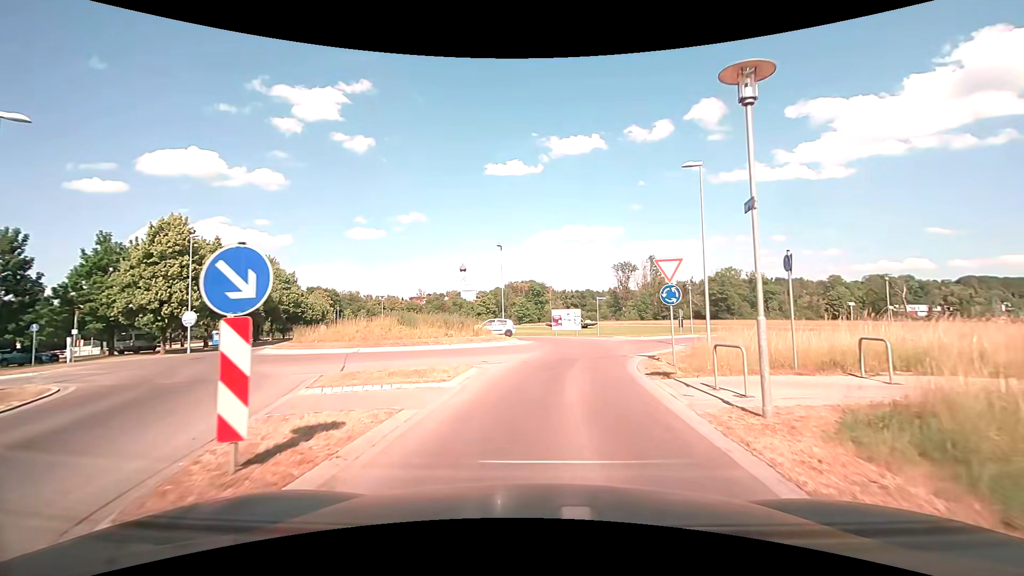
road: tertiary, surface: asphalt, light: Day
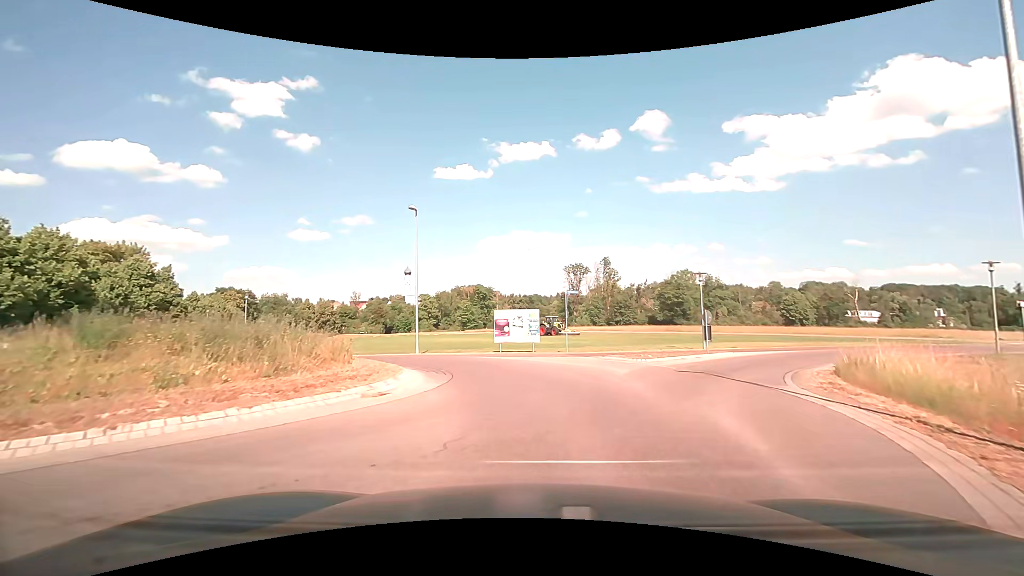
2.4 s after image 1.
(+0.6, +16.1) m; +6°
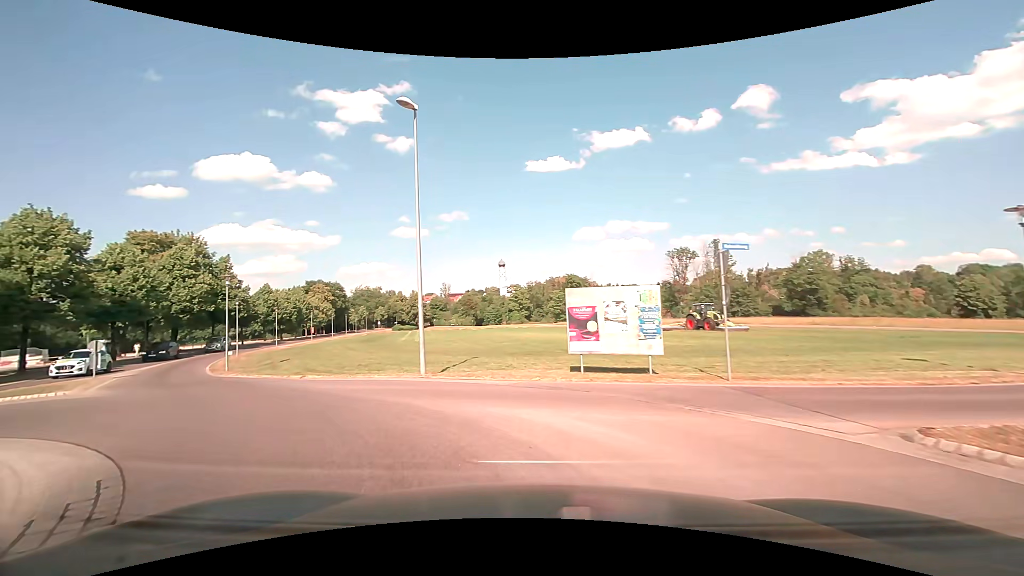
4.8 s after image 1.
(0.0, +13.6) m; -10°
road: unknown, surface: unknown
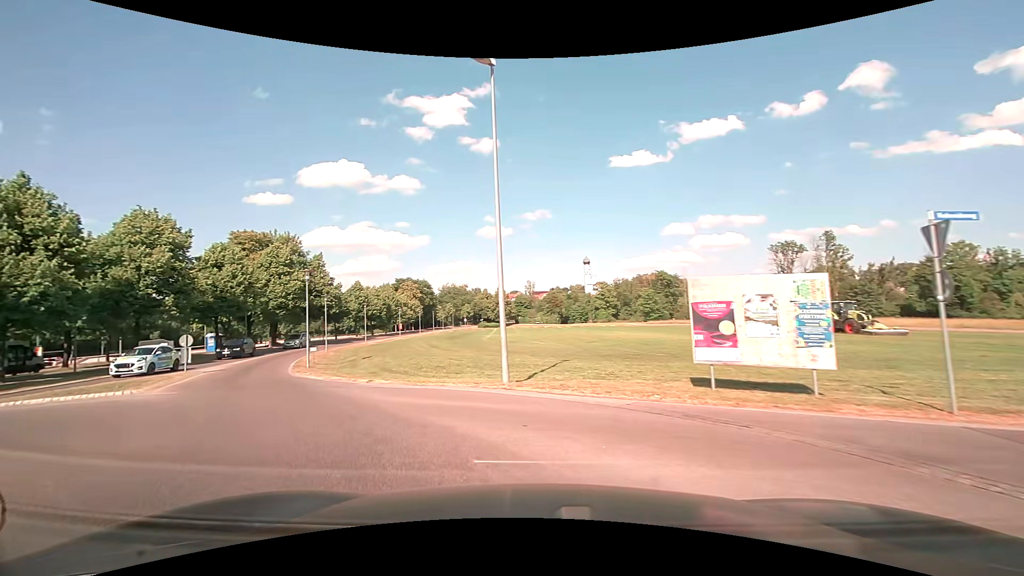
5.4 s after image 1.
(-0.2, +2.8) m; -9°
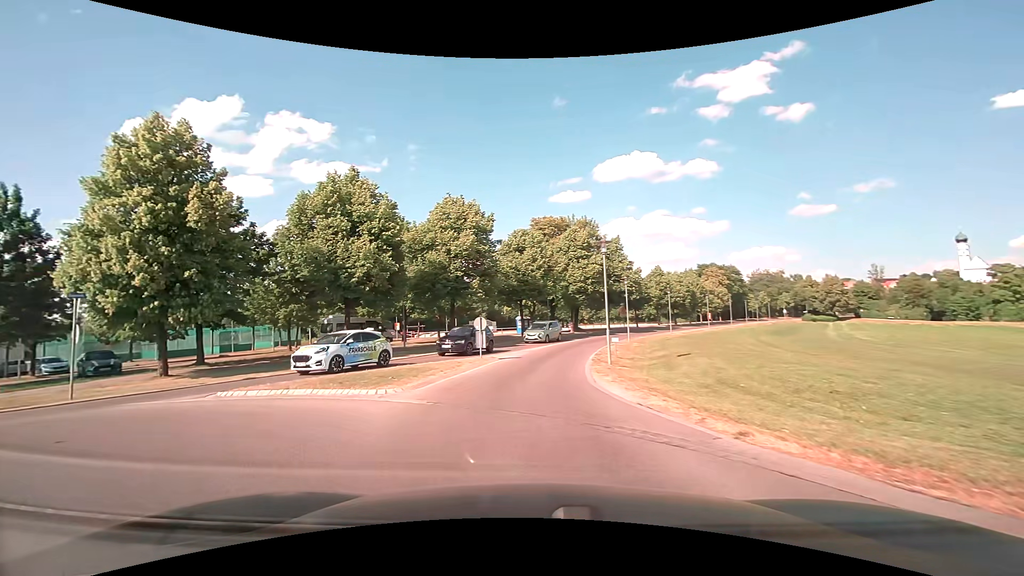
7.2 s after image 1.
(-2.0, +6.9) m; -33°
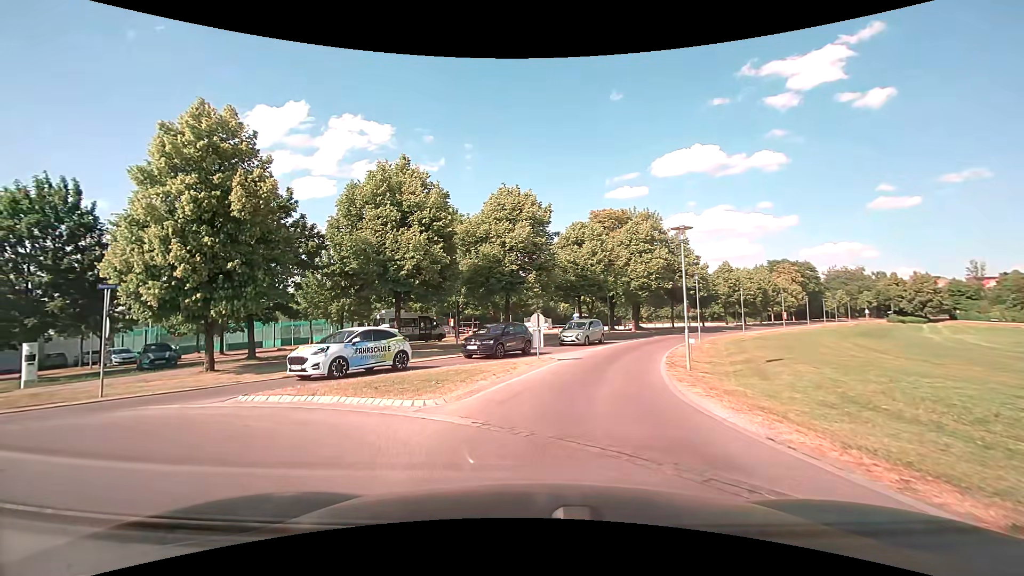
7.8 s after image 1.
(-0.2, +2.3) m; -7°
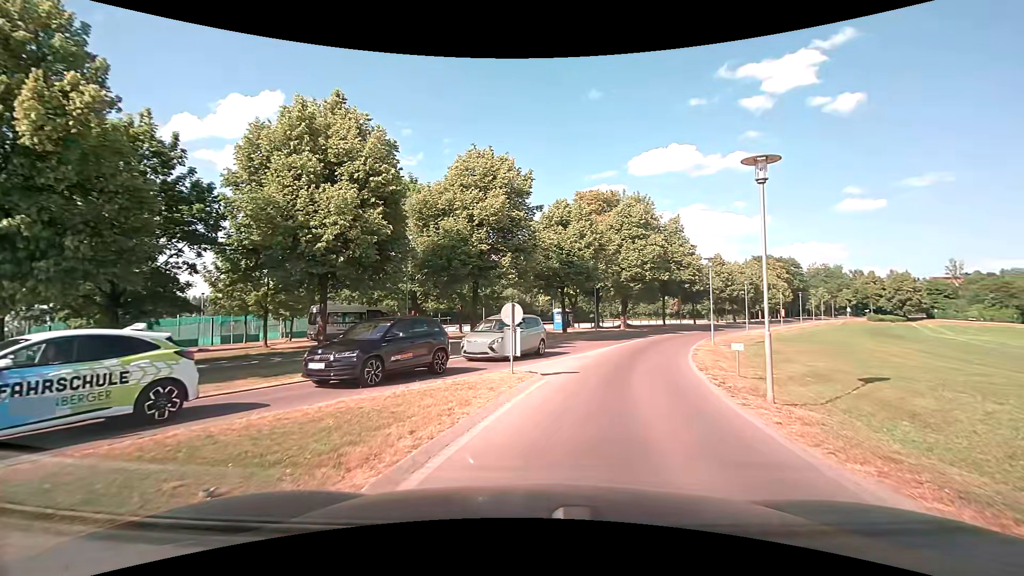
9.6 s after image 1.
(-0.1, +7.6) m; +2°
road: tertiary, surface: asphalt
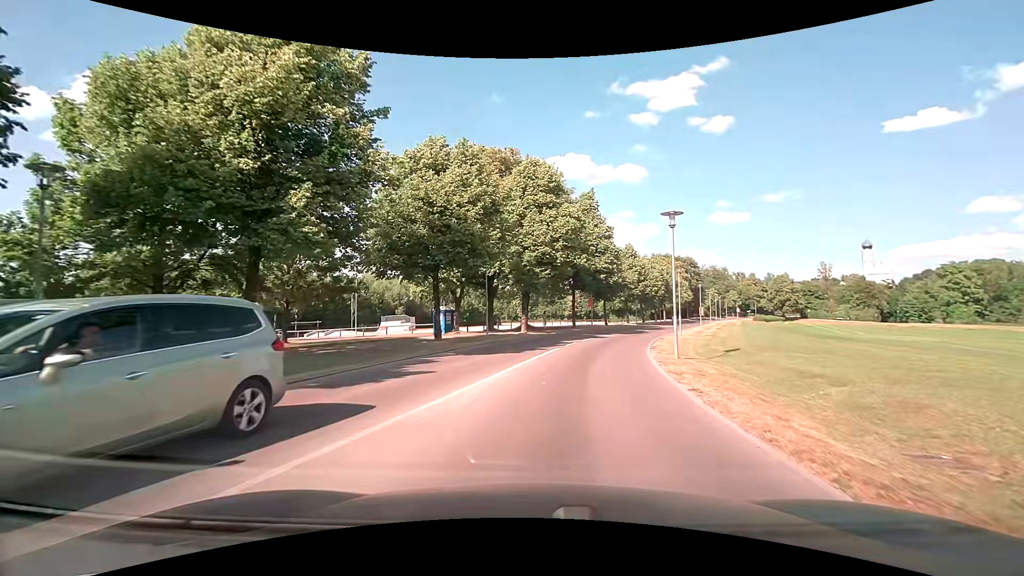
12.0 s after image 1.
(+1.7, +13.6) m; +11°
(+1, +10) (+2, +20) (+5, +30) (+8, +39) (+12, +48) (+15, +58) (+19, +67) (+23, +76) (+27, +85) (+31, +94) m
